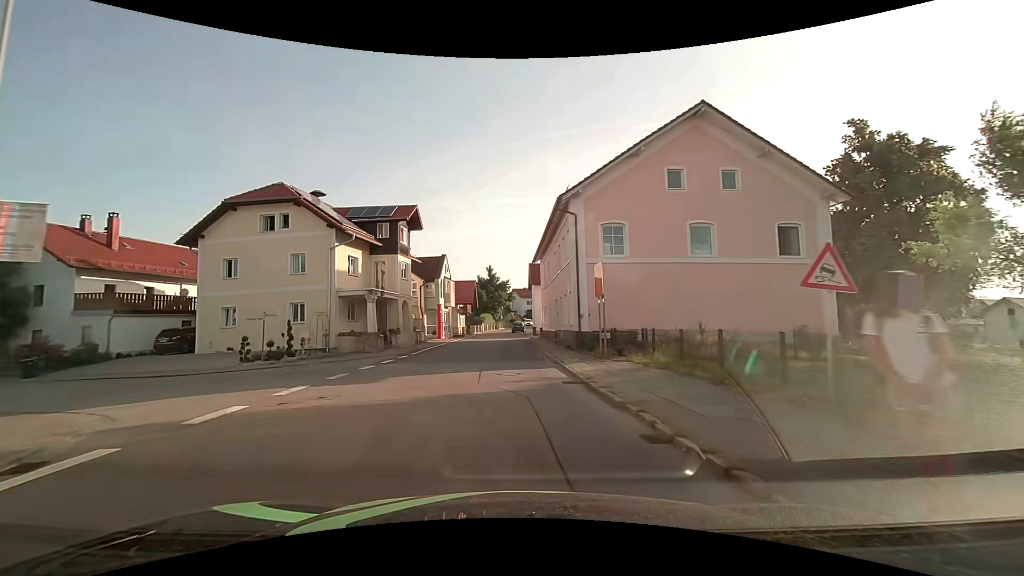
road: secondary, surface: asphalt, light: Day
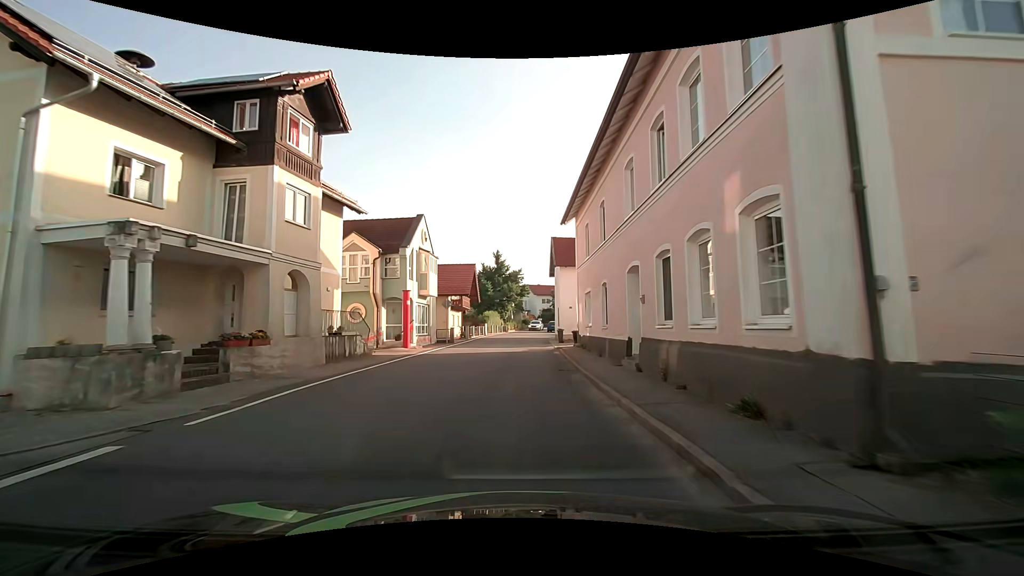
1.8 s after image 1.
(-0.4, +18.4) m; -2°
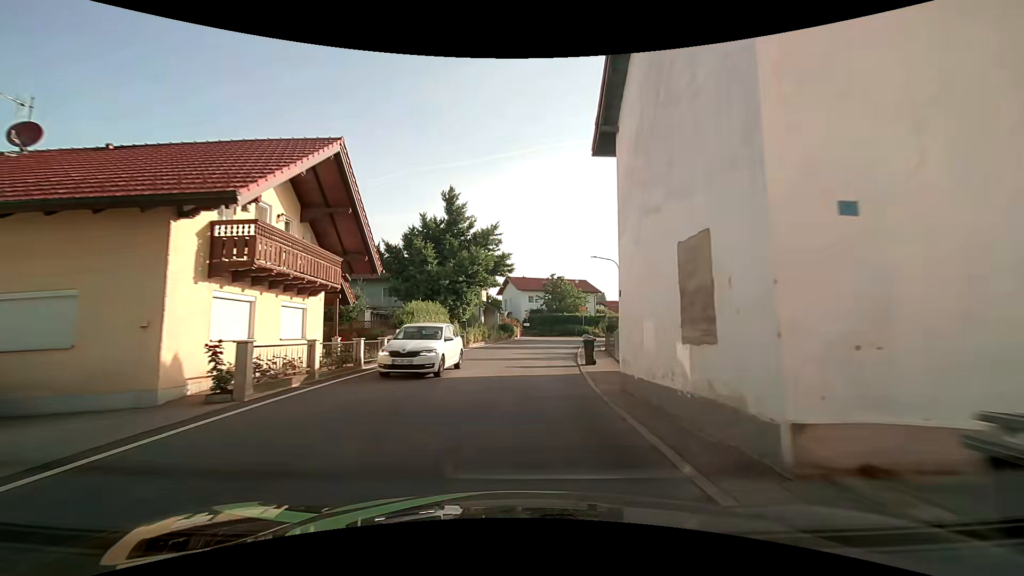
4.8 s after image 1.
(+0.4, +32.7) m; +2°
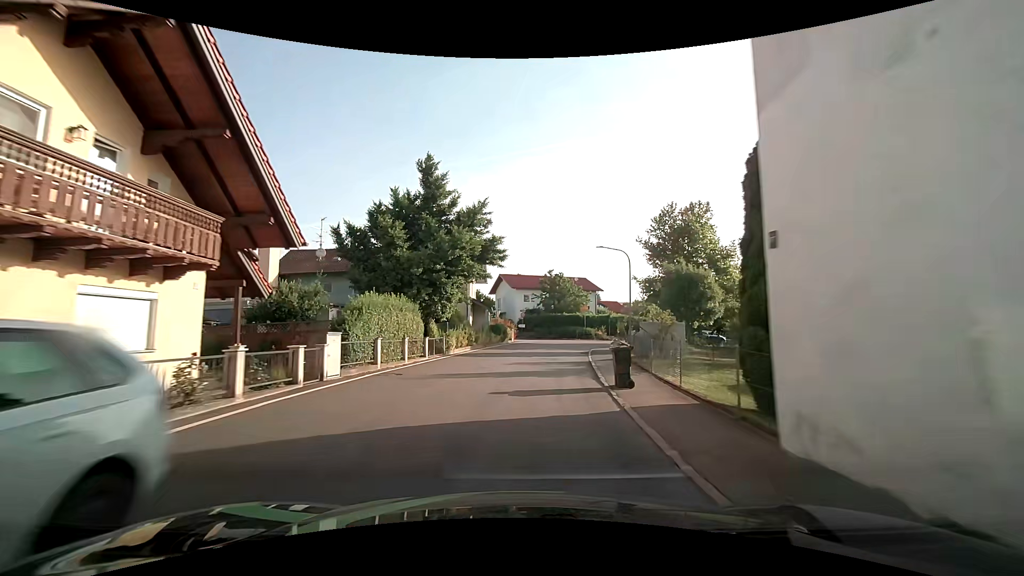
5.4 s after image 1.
(0.0, +6.7) m; 0°
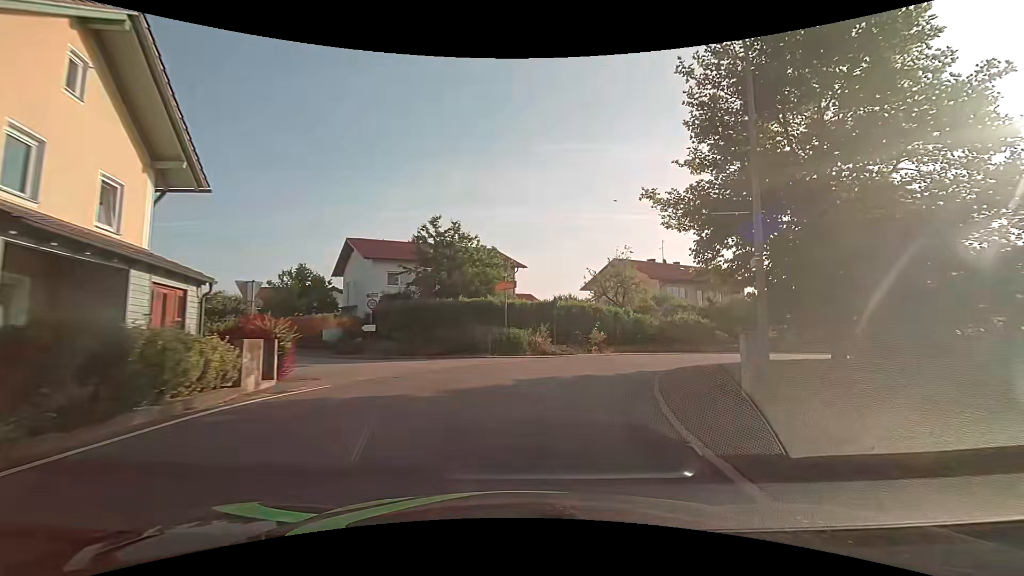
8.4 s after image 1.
(+2.9, +31.6) m; +12°
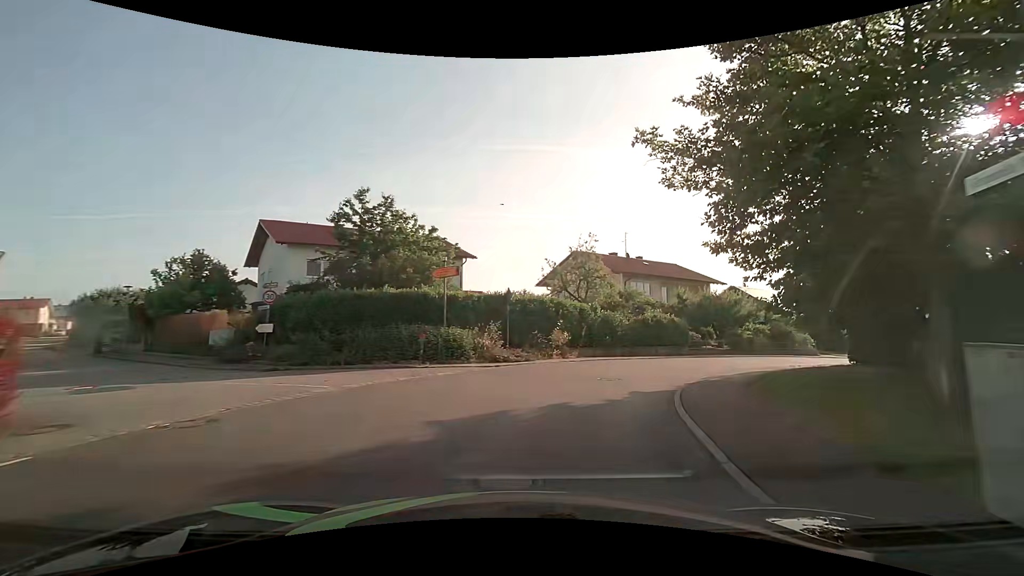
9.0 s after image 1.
(+0.3, +5.9) m; +5°
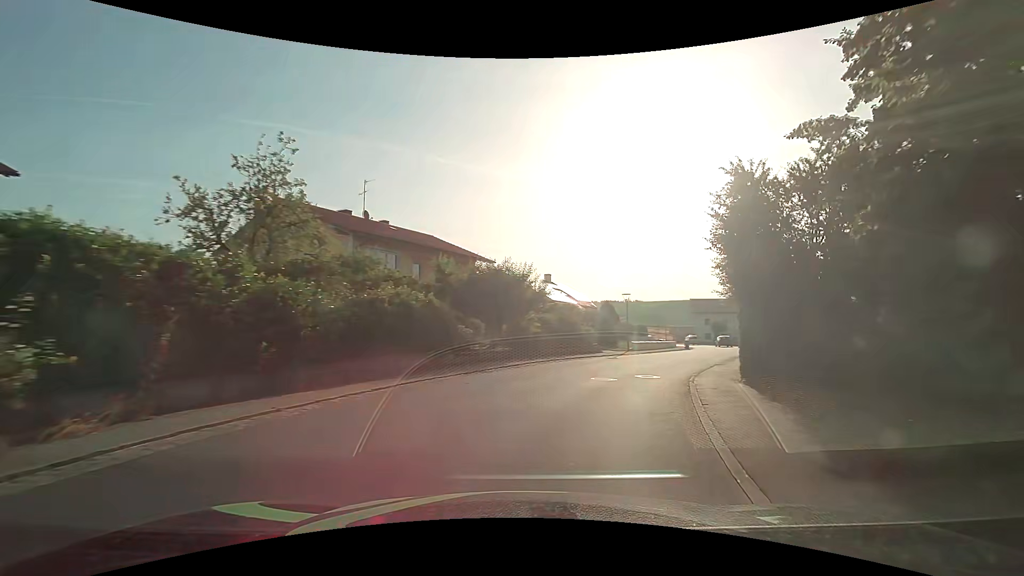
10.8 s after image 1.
(+3.9, +16.2) m; +28°
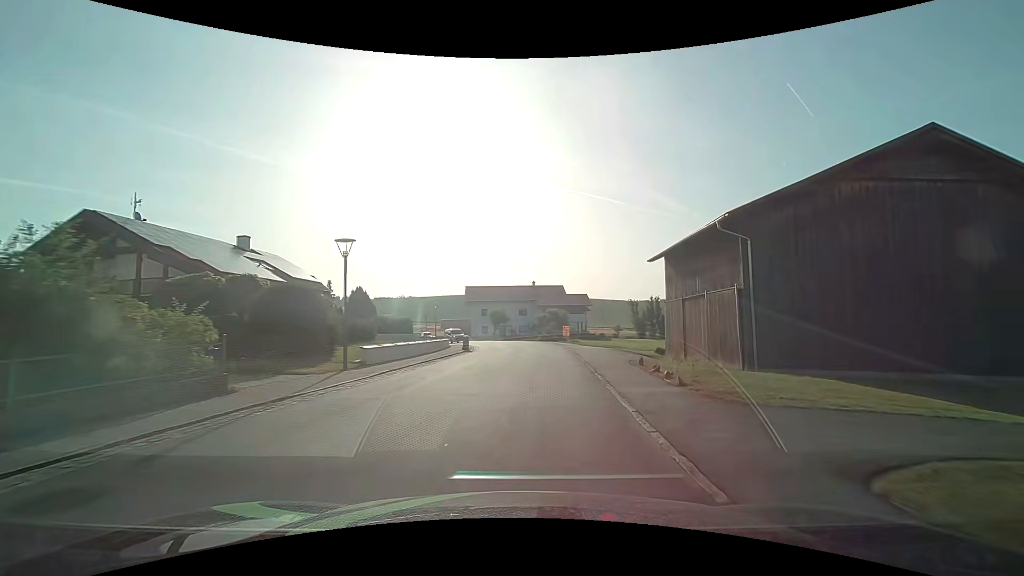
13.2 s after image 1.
(+6.5, +22.0) m; +28°
(0, +10) (+1, +20) (+1, +30) (+1, +40) (0, +50) (-3, +59) (-7, +69) (-10, +78) (-14, +87) (-18, +97) m
